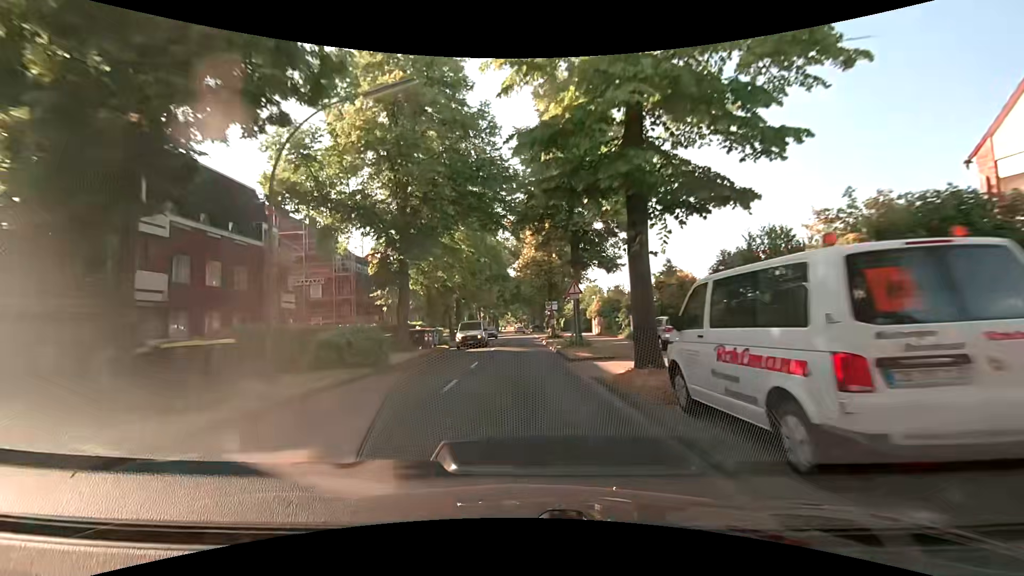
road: secondary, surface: asphalt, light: Day
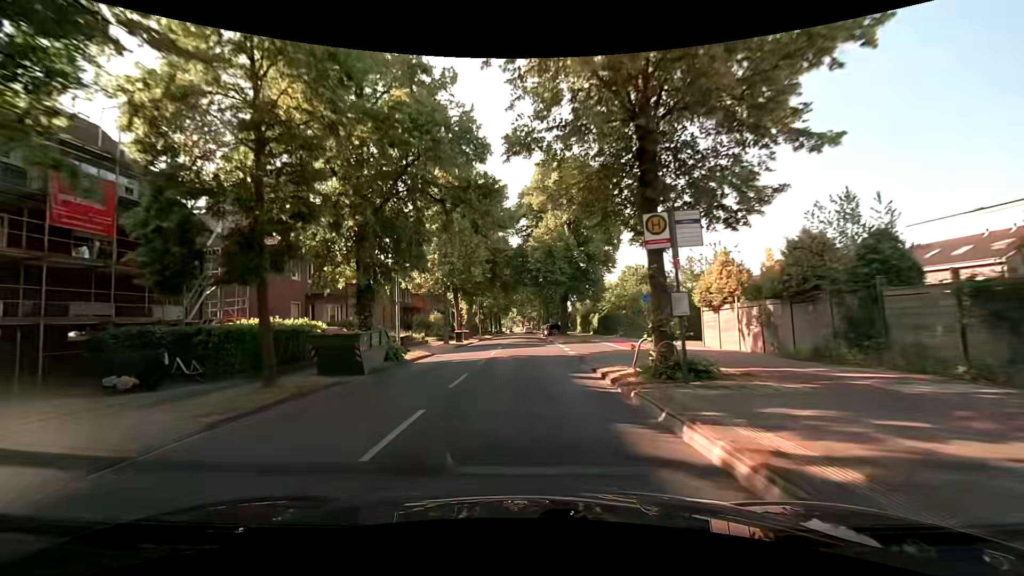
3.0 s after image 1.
(-0.4, +35.4) m; -1°
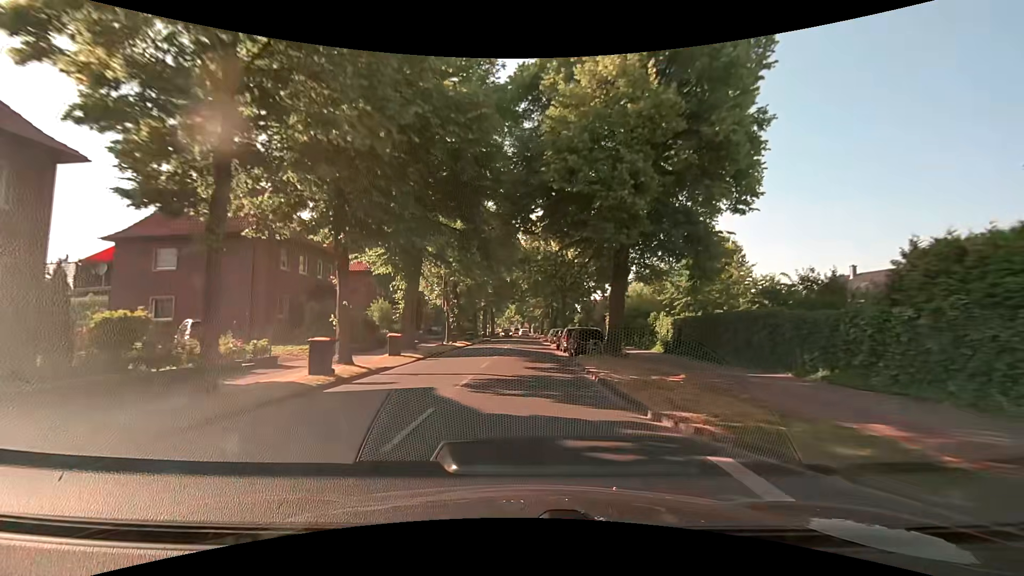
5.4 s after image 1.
(+0.1, +29.7) m; +1°
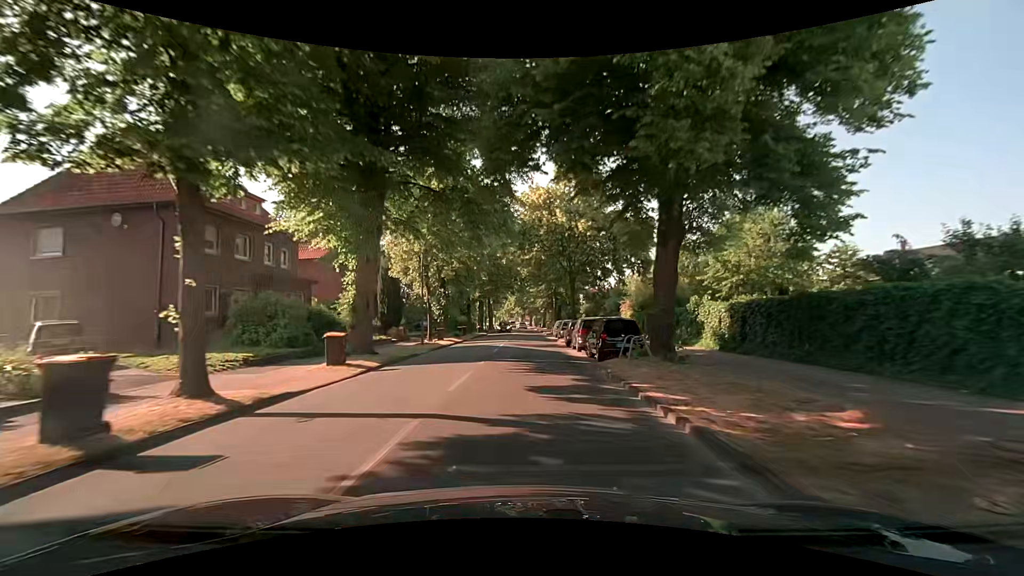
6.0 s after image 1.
(0.0, +7.8) m; 0°
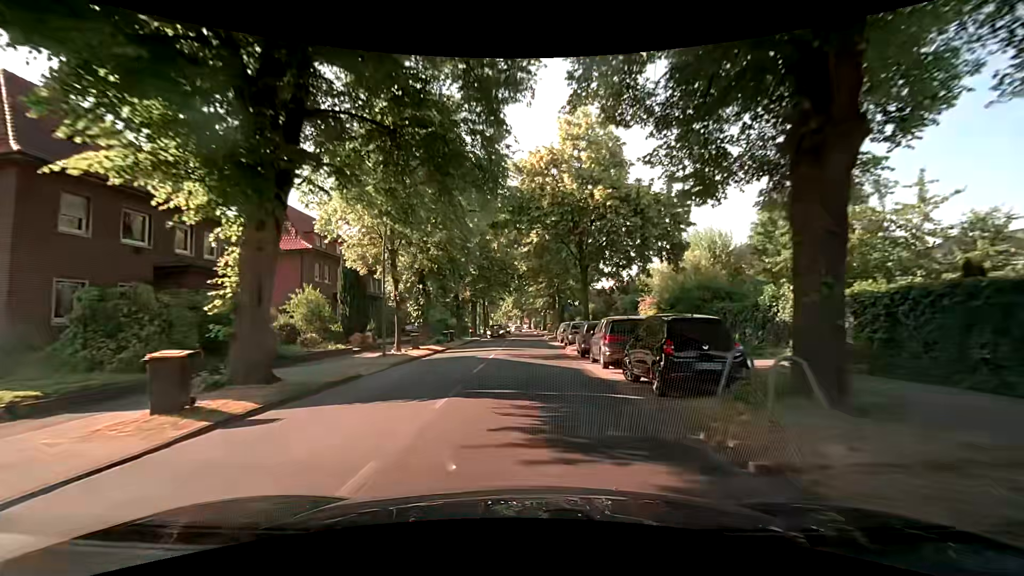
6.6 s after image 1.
(0.0, +7.8) m; 0°
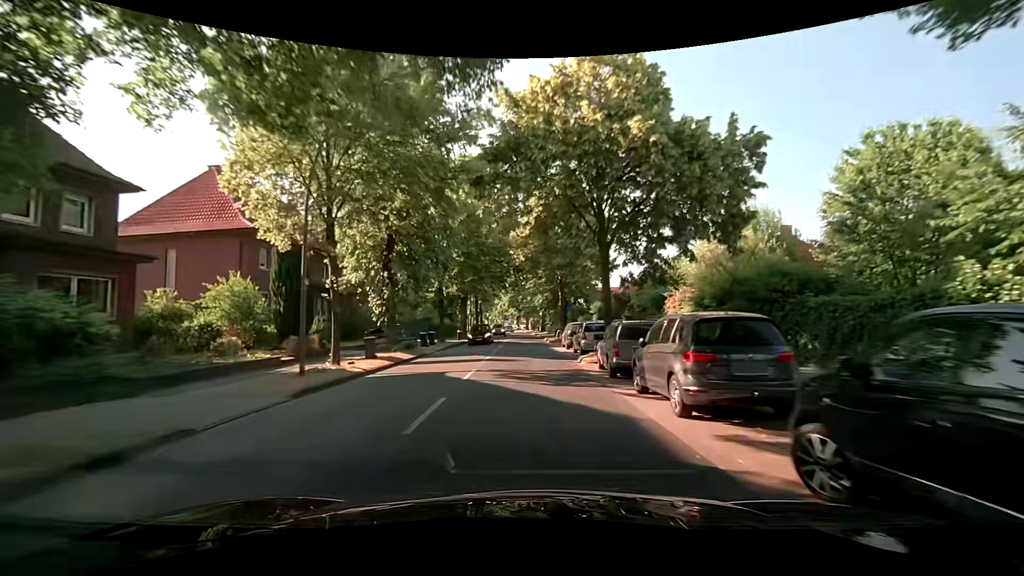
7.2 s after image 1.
(0.0, +7.7) m; 0°
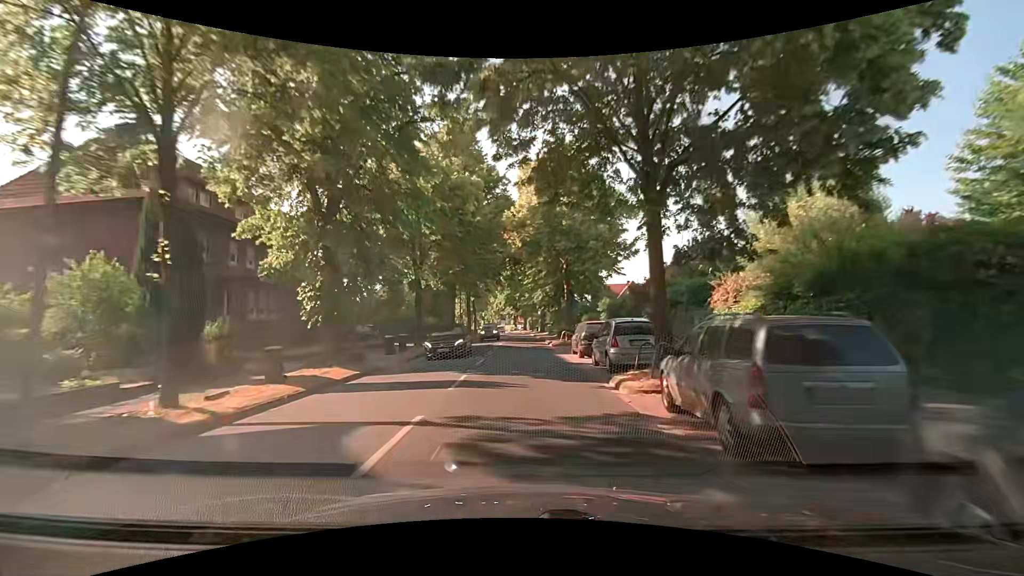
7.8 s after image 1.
(+0.1, +7.7) m; +1°
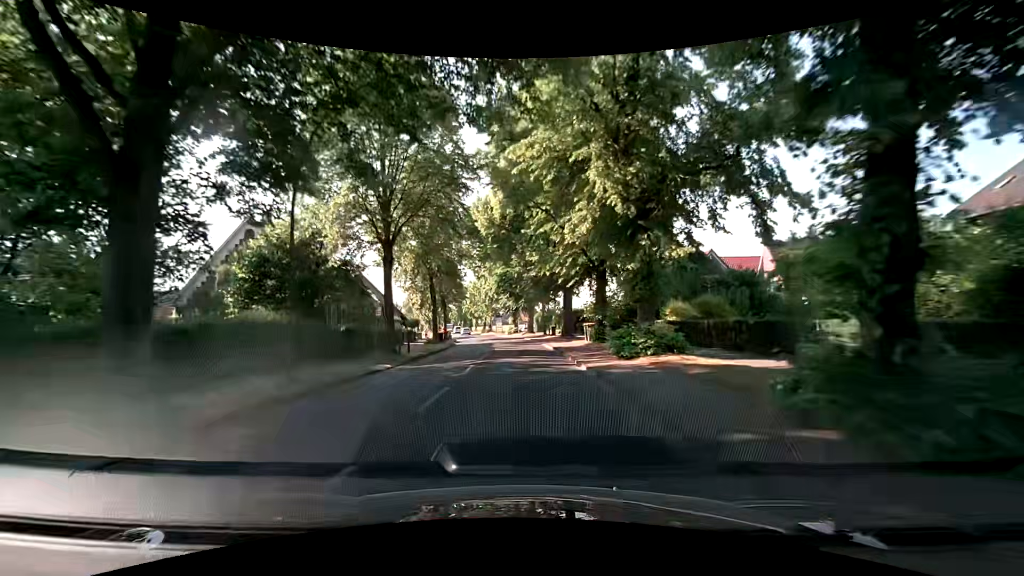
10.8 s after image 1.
(-0.4, +38.7) m; -1°
(0, +10) (0, +20) (0, +30) (-1, +40) (-2, +50) (-3, +60) (-5, +70) (-7, +80) (-9, +89) (-11, +99) m
